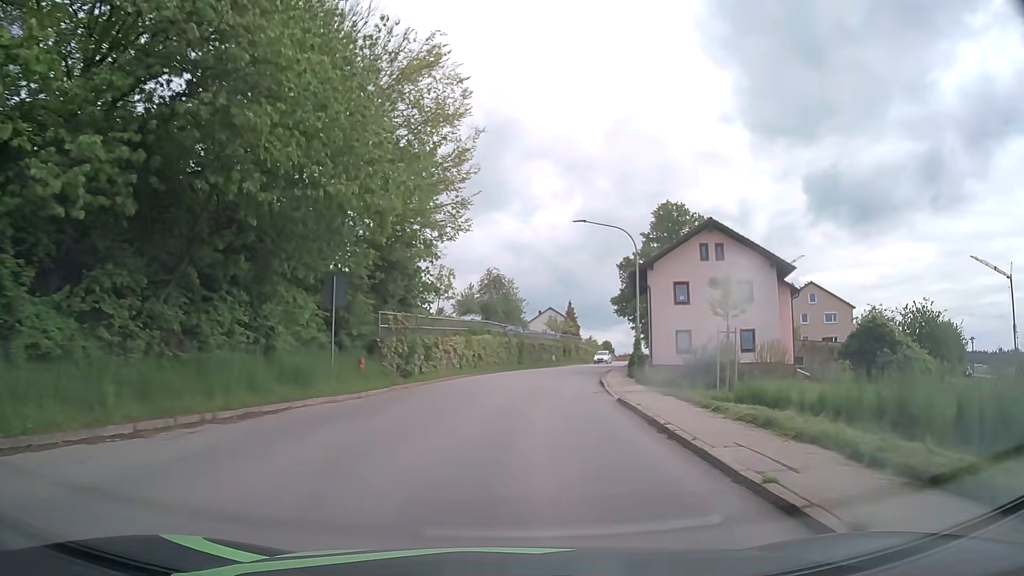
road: tertiary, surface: asphalt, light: Day
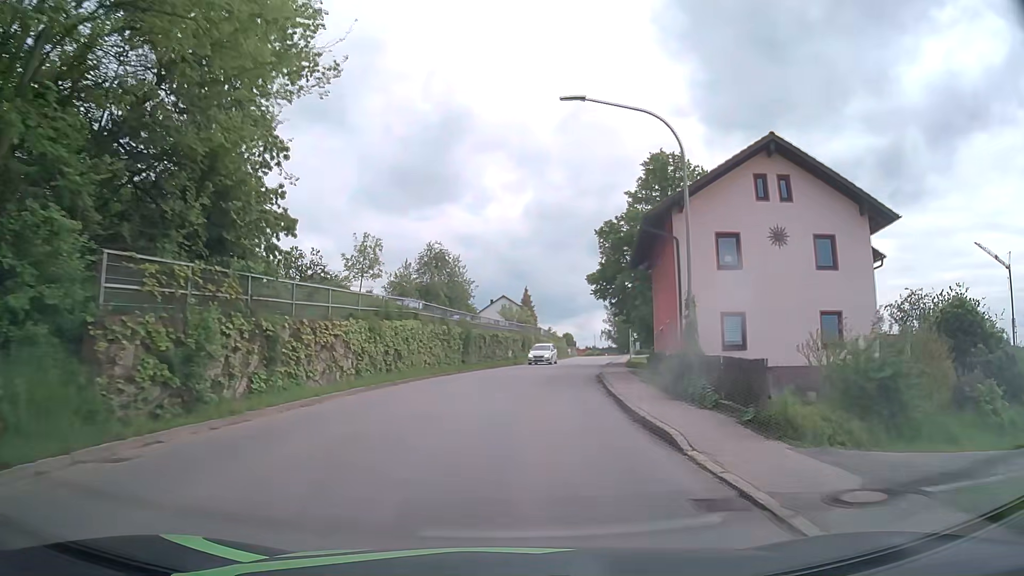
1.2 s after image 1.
(+0.6, +15.6) m; +4°
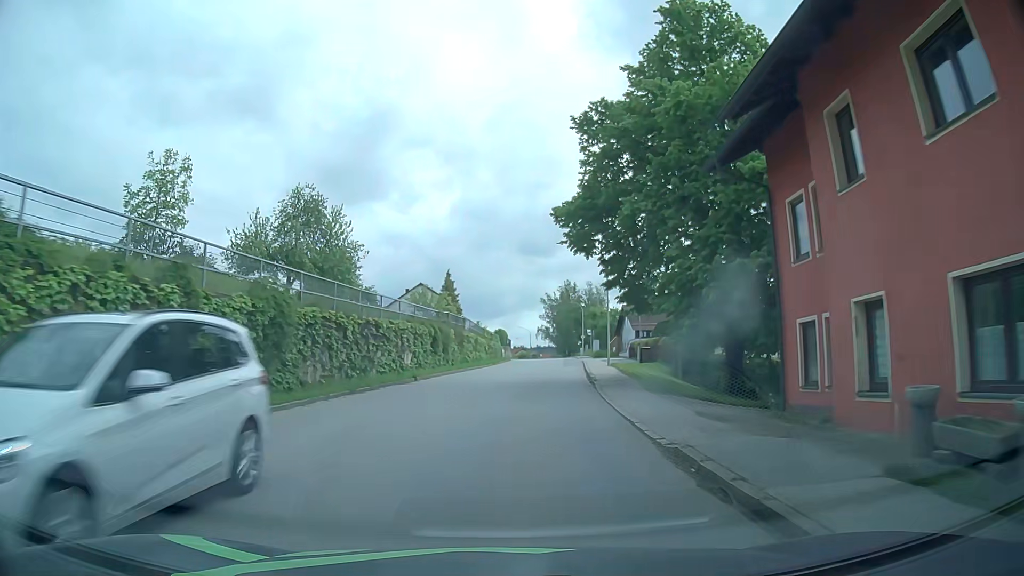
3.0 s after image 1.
(+1.1, +23.6) m; +6°
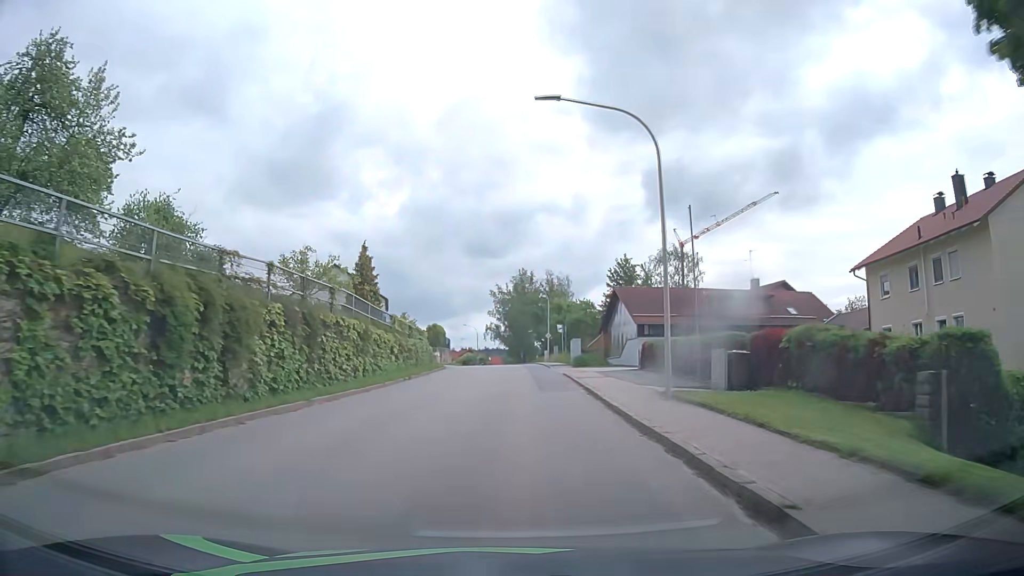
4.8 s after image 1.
(+1.0, +24.1) m; +4°
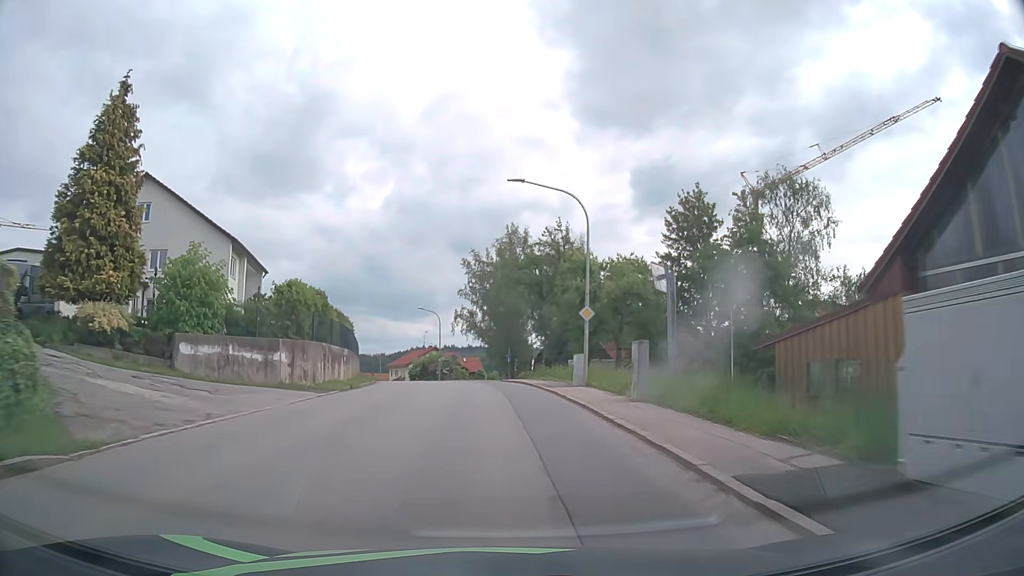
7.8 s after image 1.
(+1.0, +41.1) m; +2°
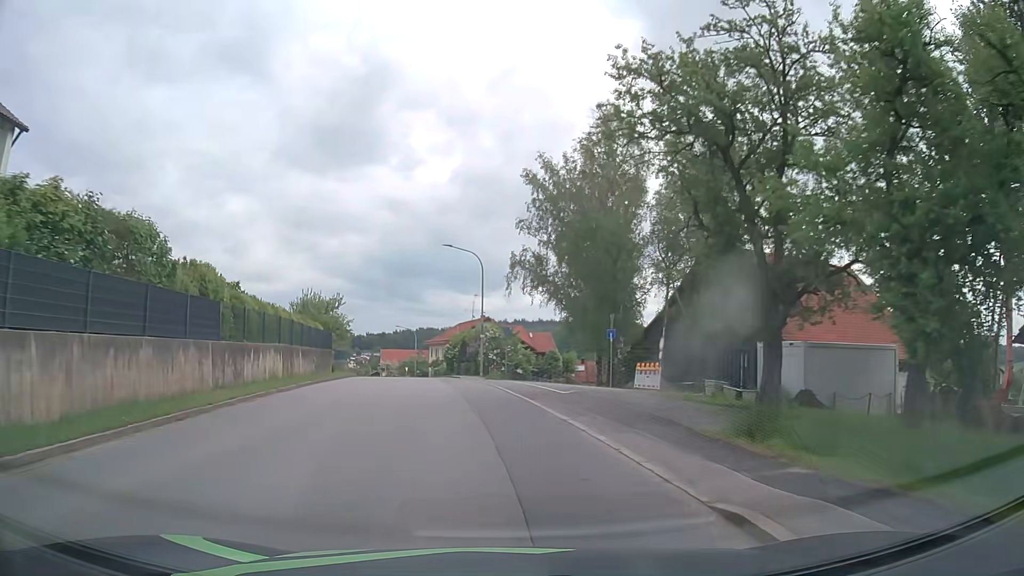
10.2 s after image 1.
(-1.0, +32.7) m; -5°
(0, +10) (-1, +20) (-2, +30) (-4, +40) (-6, +50) (-8, +59) (-10, +69) (-12, +79) (-15, +89) (-18, +98) m
